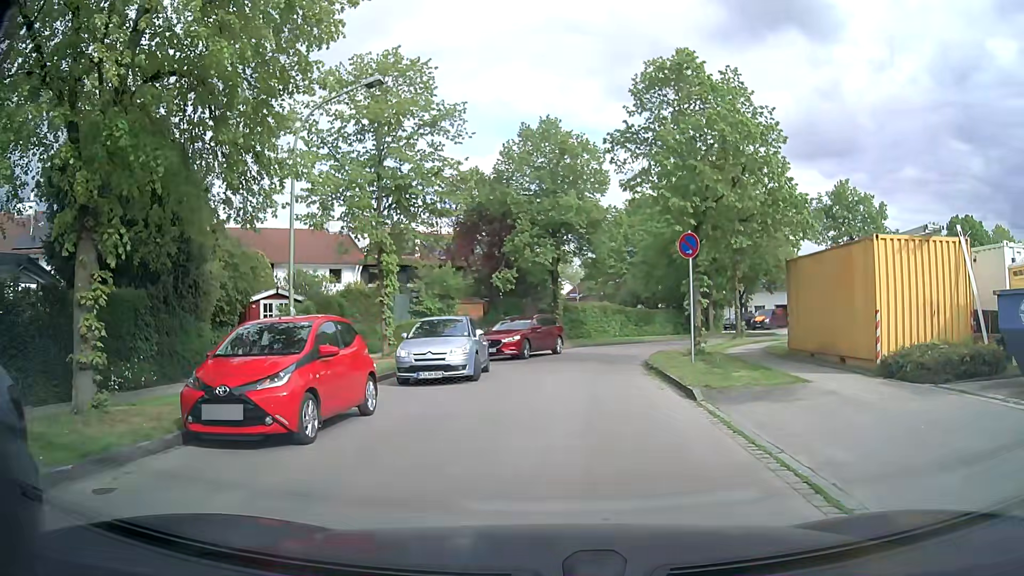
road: residential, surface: asphalt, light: Day
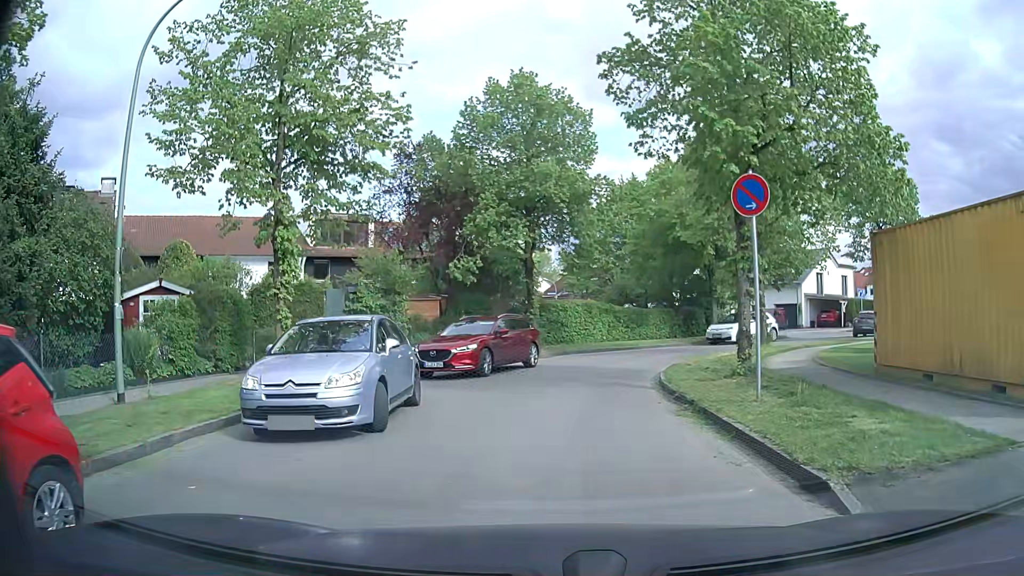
(+0.2, +6.6) m; +2°
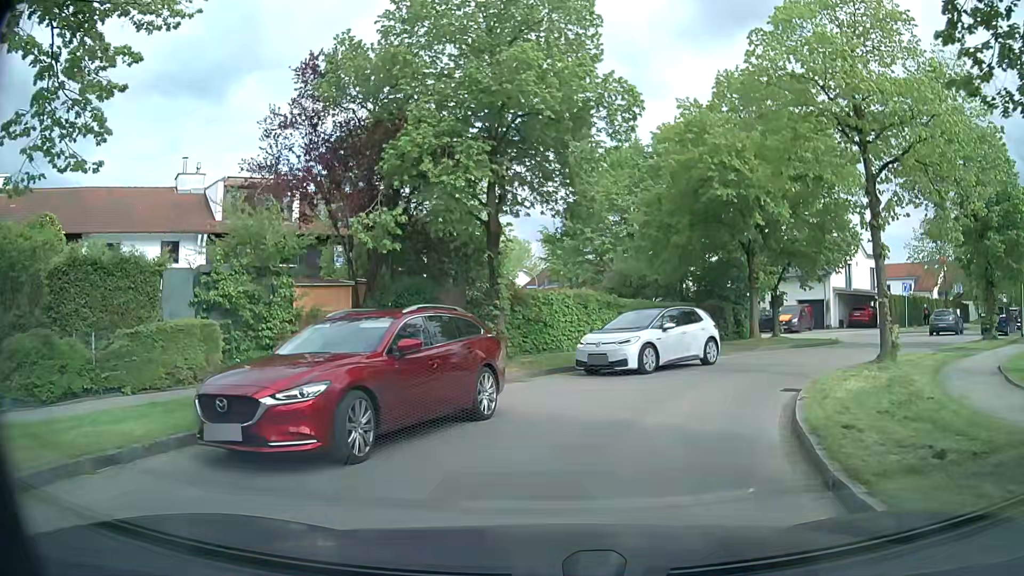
(+0.1, +10.0) m; +3°
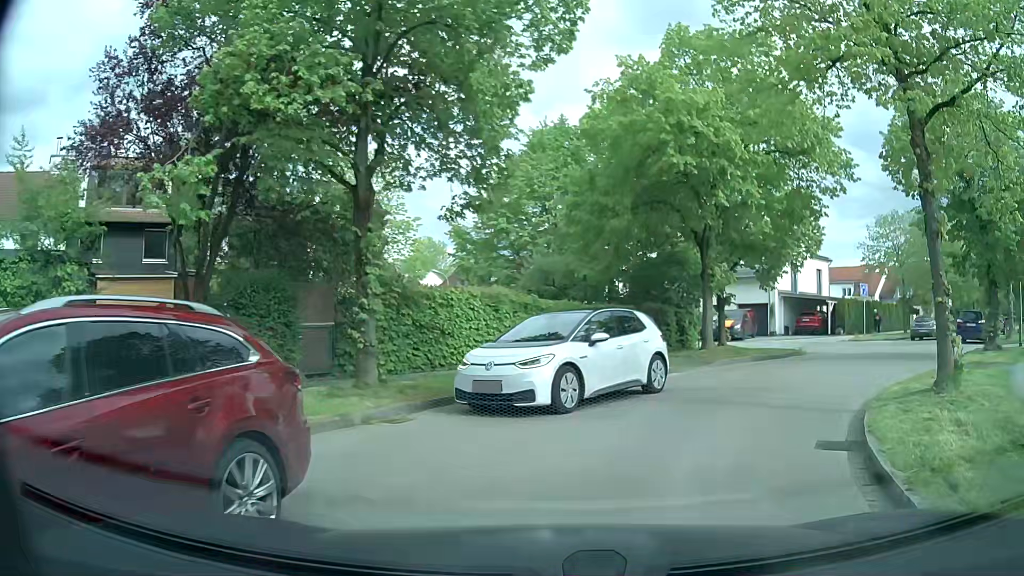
(+0.1, +5.0) m; +6°
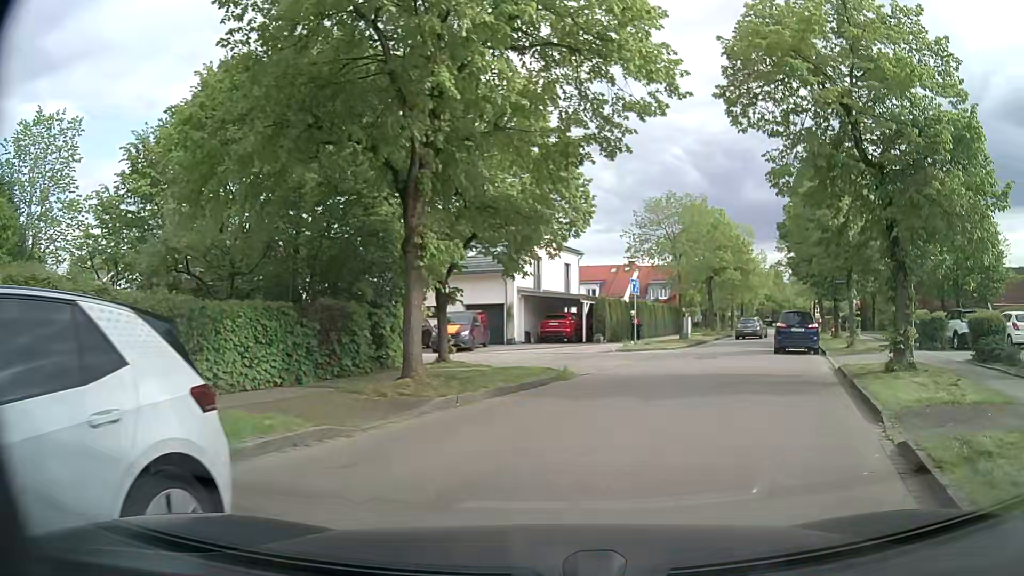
(+1.7, +8.9) m; +23°
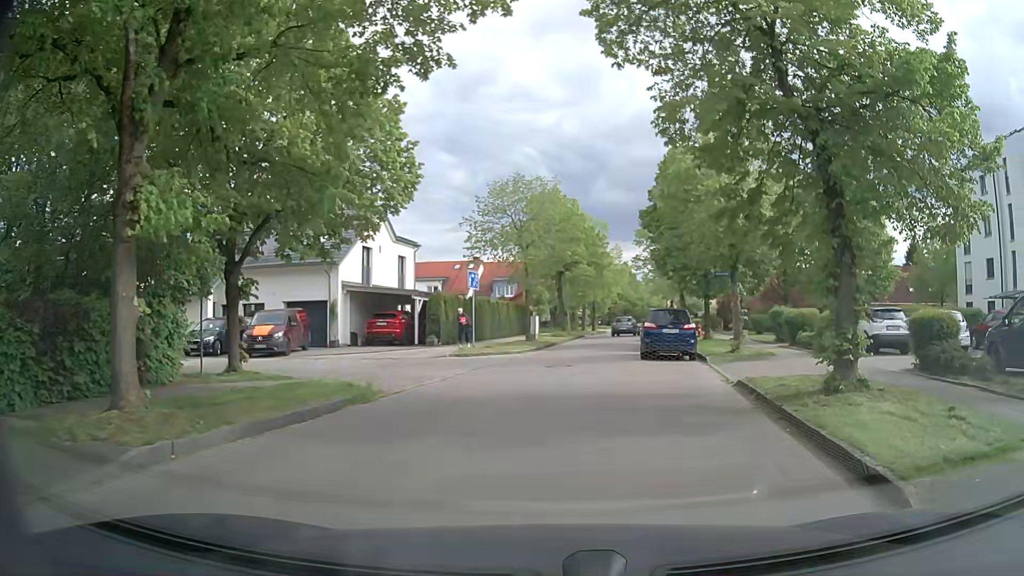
(+0.5, +4.4) m; +11°
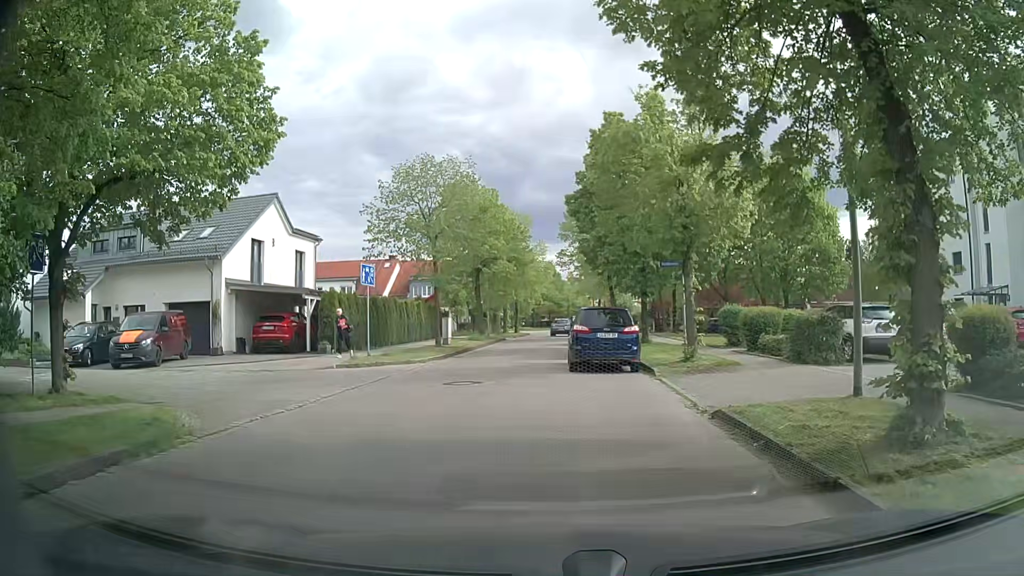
(+0.4, +4.5) m; +8°
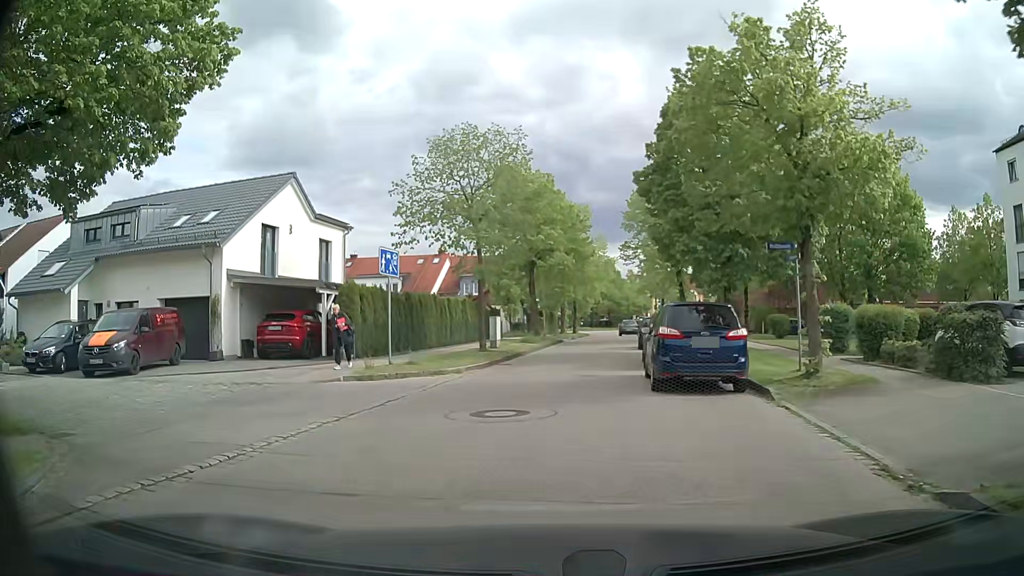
(-0.2, +4.7) m; -6°
(0, +10) (0, +20) (+2, +30) (+4, +40) (+7, +49) (+8, +59) (+10, +69) (+11, +79) (+12, +89) (+13, +99) m
